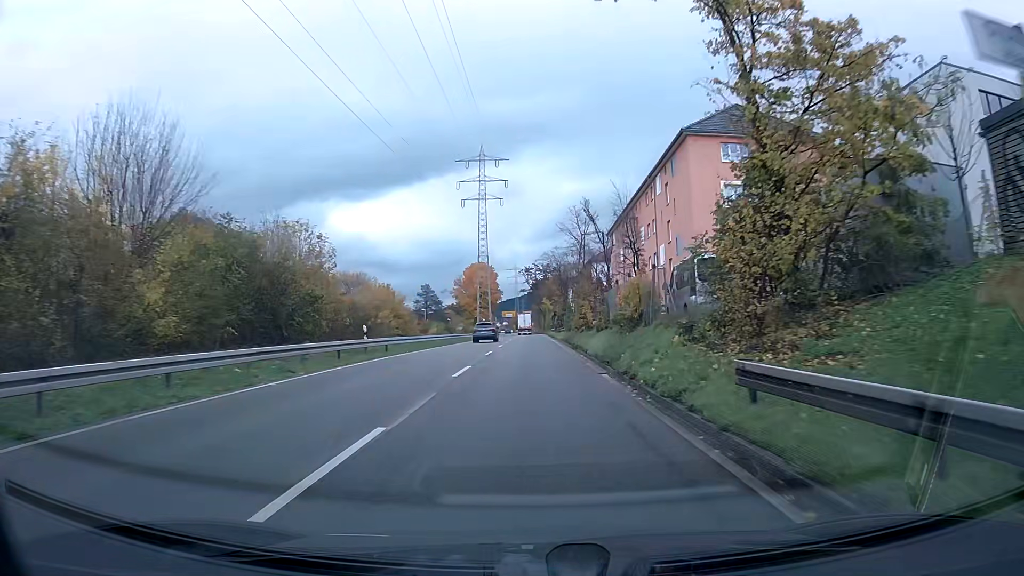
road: trunk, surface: asphalt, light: Day
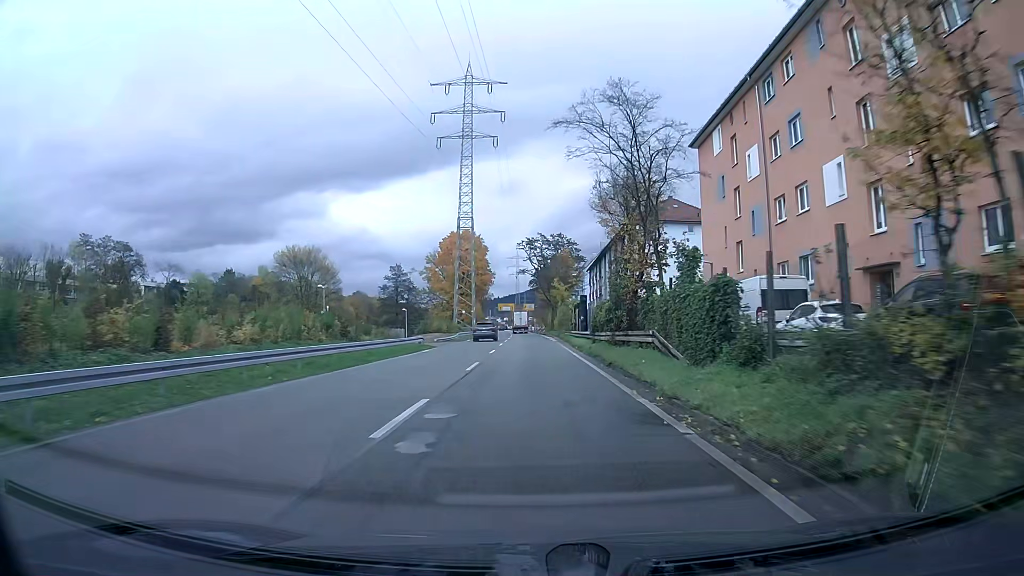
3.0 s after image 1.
(0.0, +44.0) m; 0°
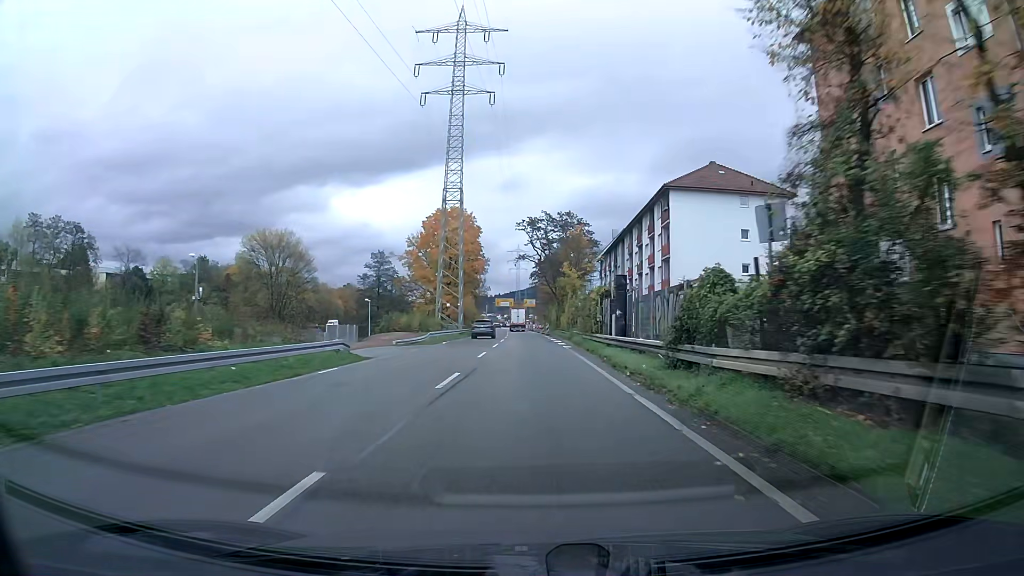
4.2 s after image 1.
(0.0, +17.9) m; 0°
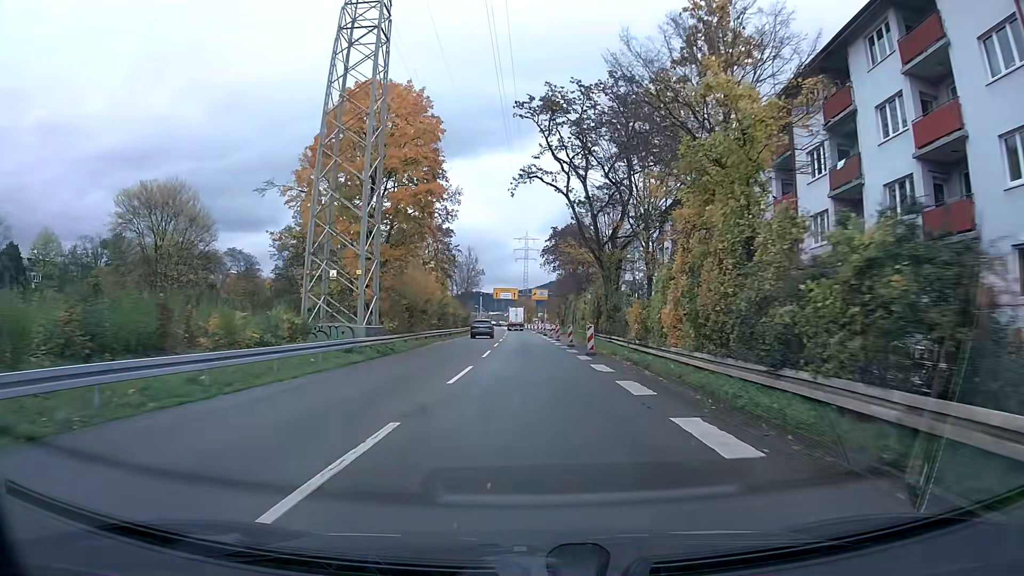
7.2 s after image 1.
(-0.4, +45.2) m; -1°
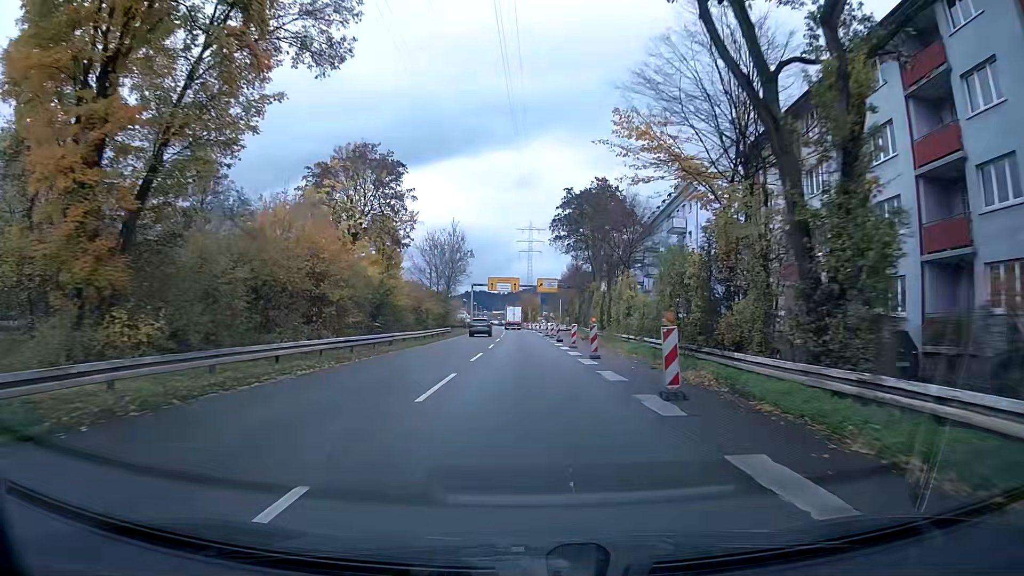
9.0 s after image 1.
(-0.1, +27.2) m; 0°
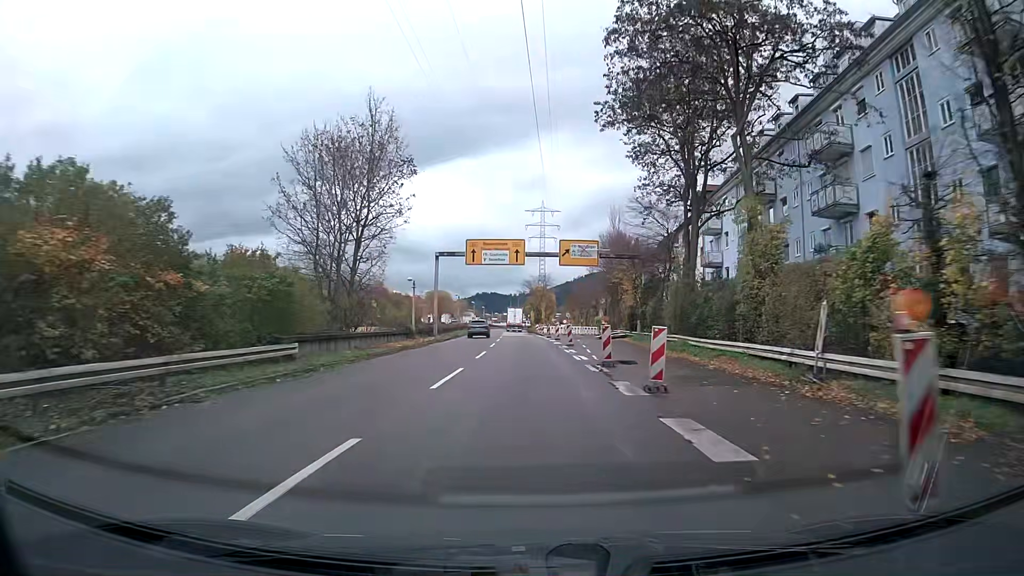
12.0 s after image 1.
(-0.4, +45.4) m; -1°
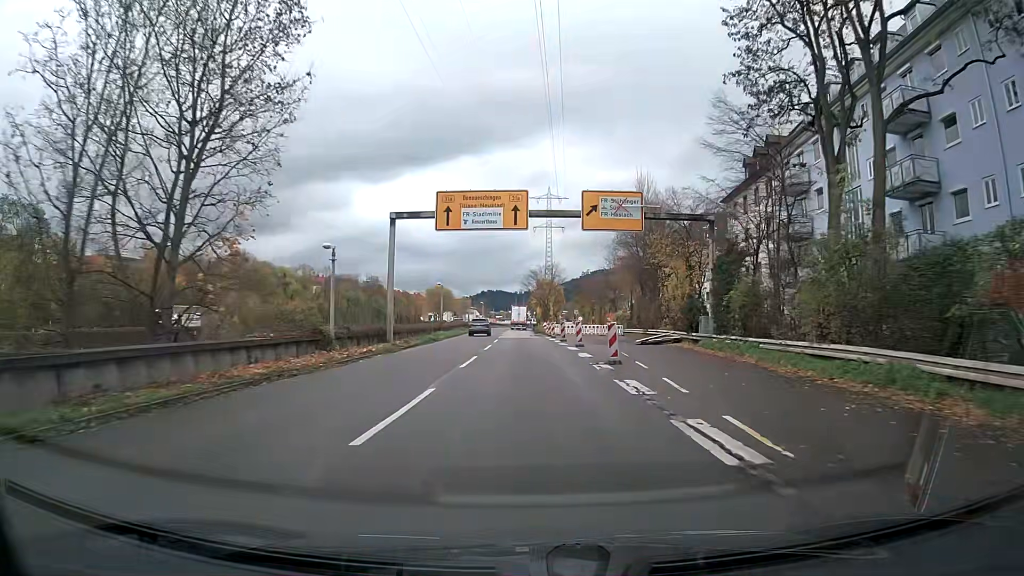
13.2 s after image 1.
(-0.1, +18.3) m; -1°
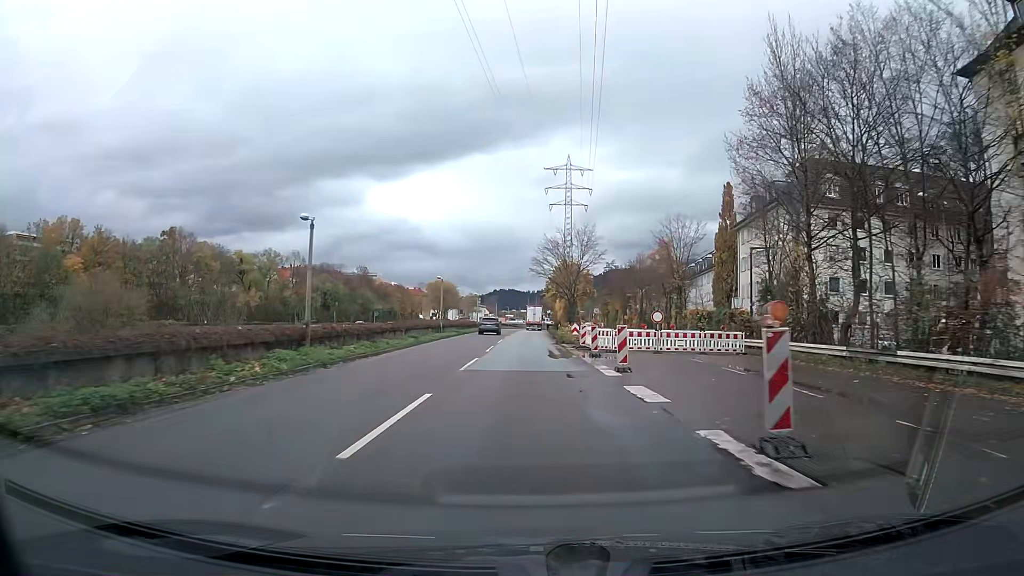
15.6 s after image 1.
(-0.4, +36.7) m; -1°
